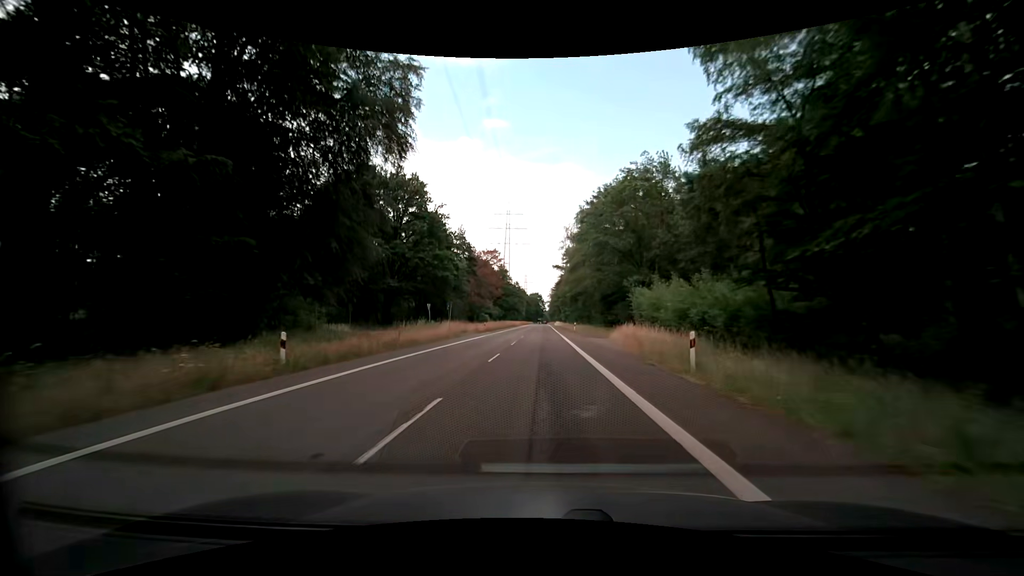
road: secondary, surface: asphalt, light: Day
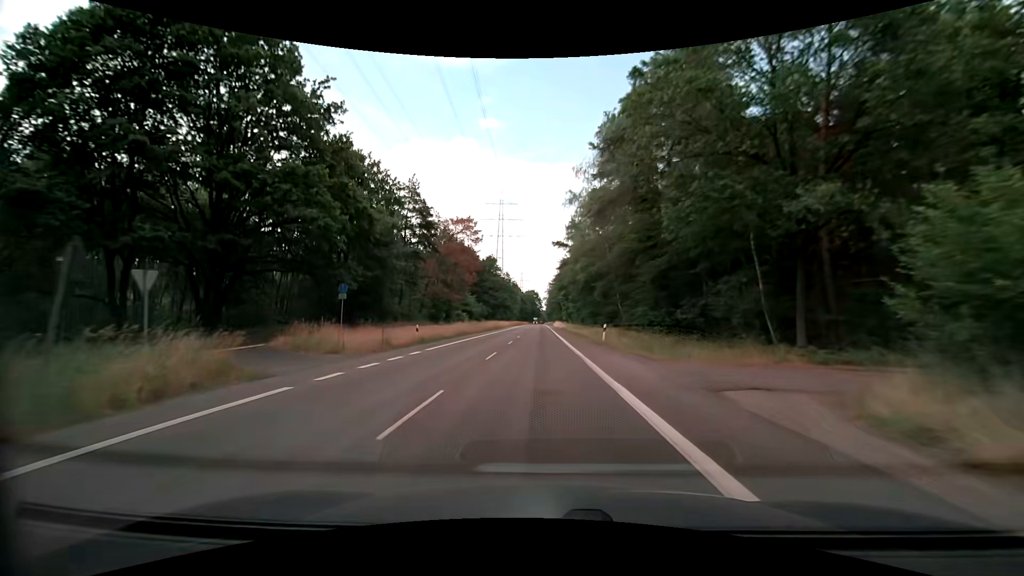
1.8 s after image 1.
(+0.2, +33.3) m; 0°
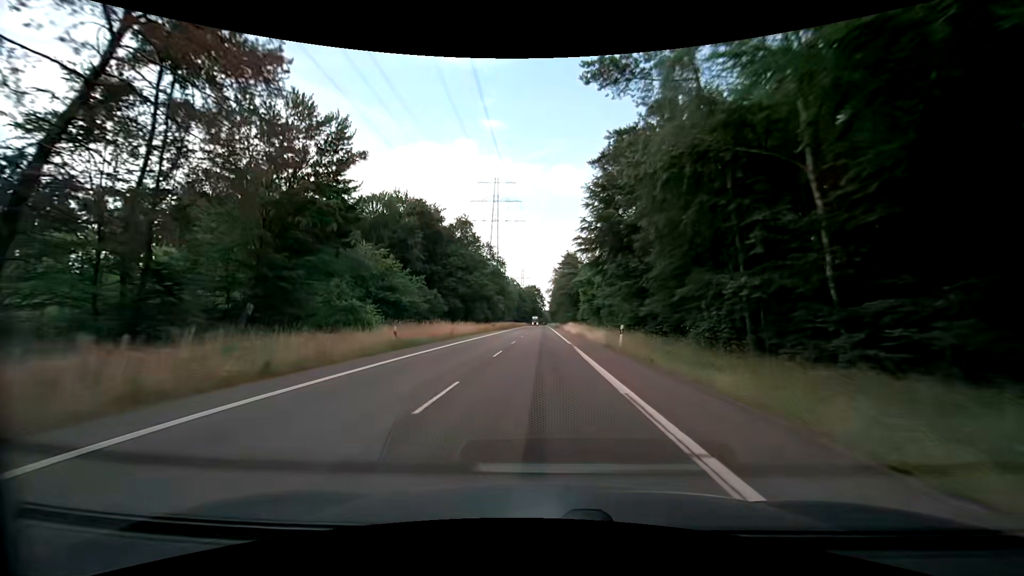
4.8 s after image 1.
(+0.1, +55.4) m; 0°
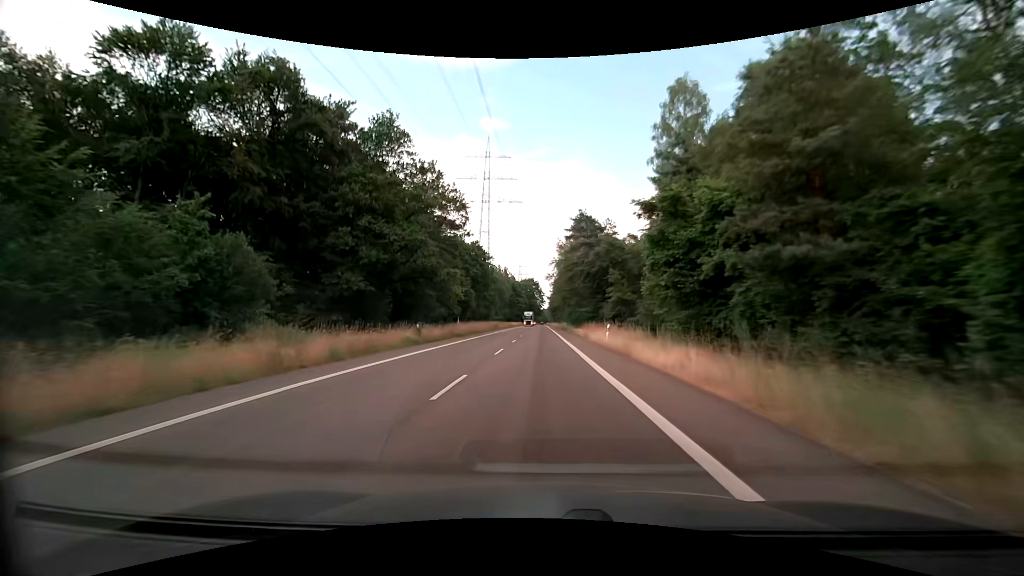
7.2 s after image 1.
(+0.1, +44.3) m; 0°
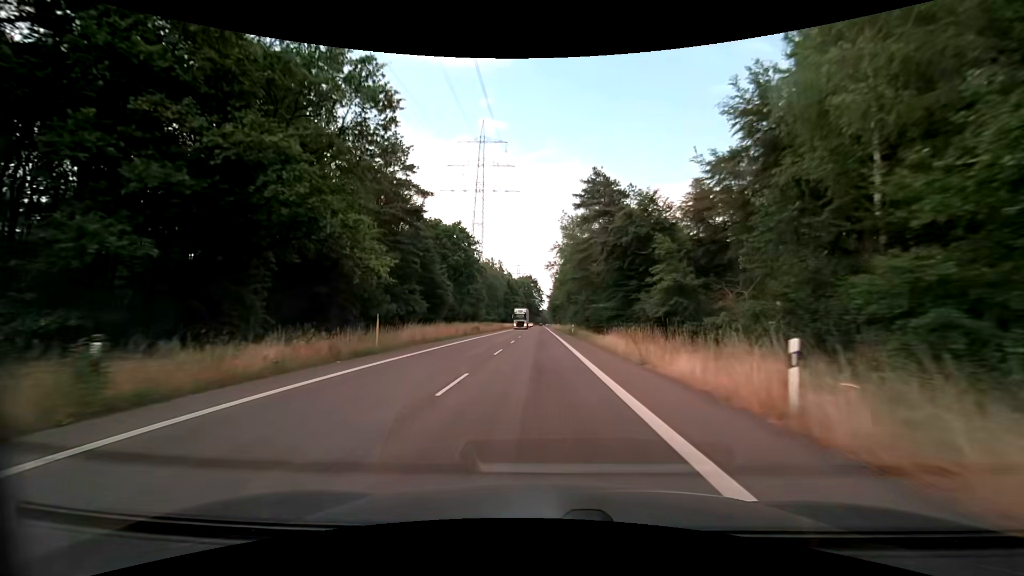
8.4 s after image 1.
(0.0, +22.2) m; 0°
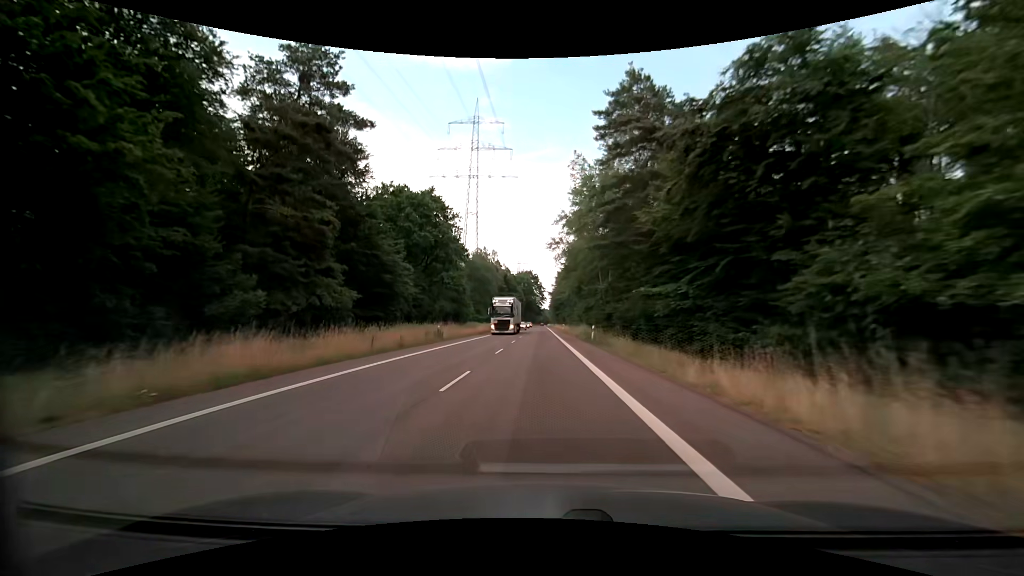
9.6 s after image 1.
(0.0, +22.2) m; 0°
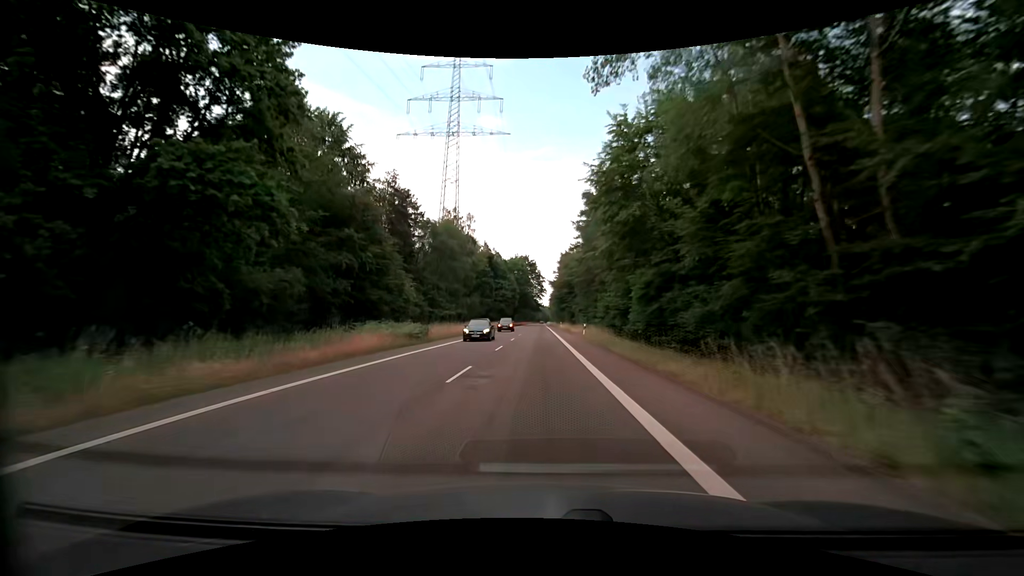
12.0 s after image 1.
(-0.1, +44.5) m; 0°
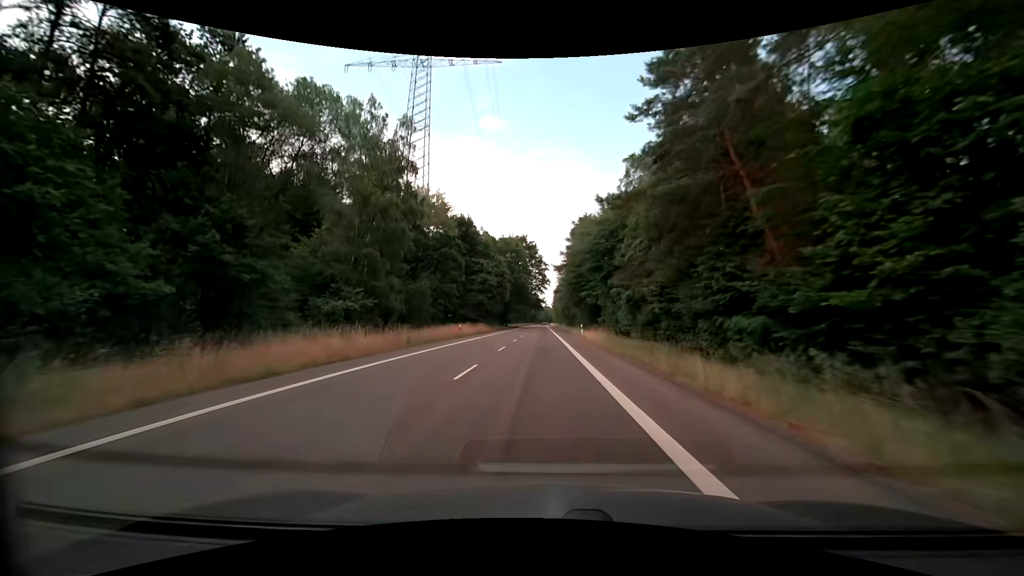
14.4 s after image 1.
(+0.1, +44.6) m; 0°
(0, +10) (0, +20) (0, +30) (0, +40) (0, +50) (0, +60) (0, +70) (0, +80) (0, +90) (0, +100) m
